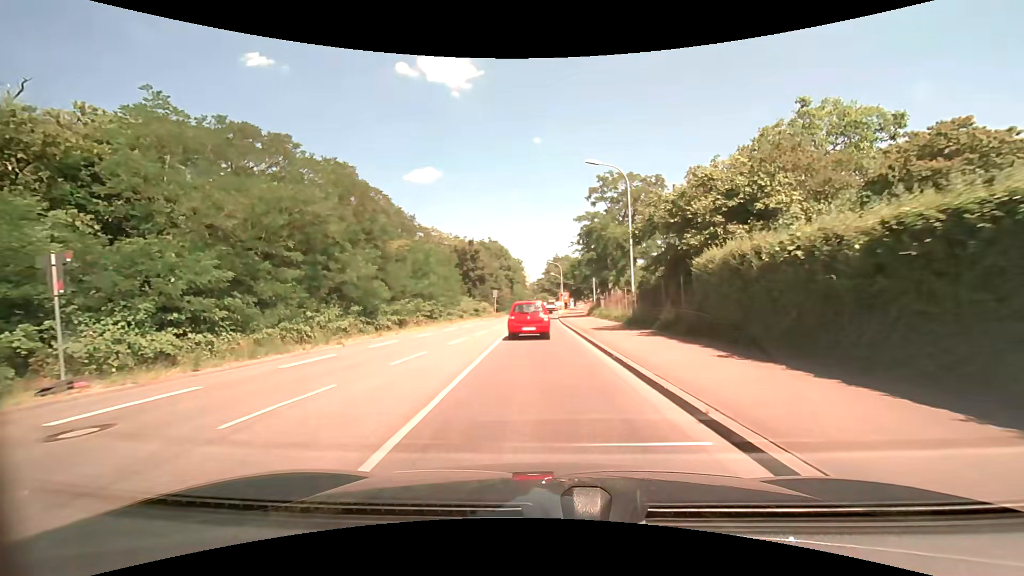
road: secondary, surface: asphalt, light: Day
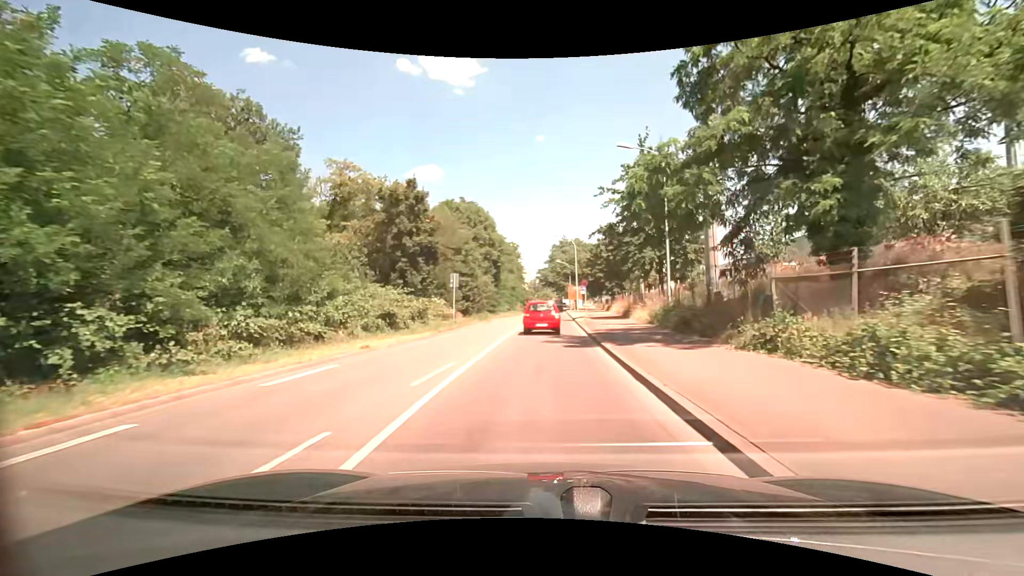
(-0.3, +33.4) m; 0°
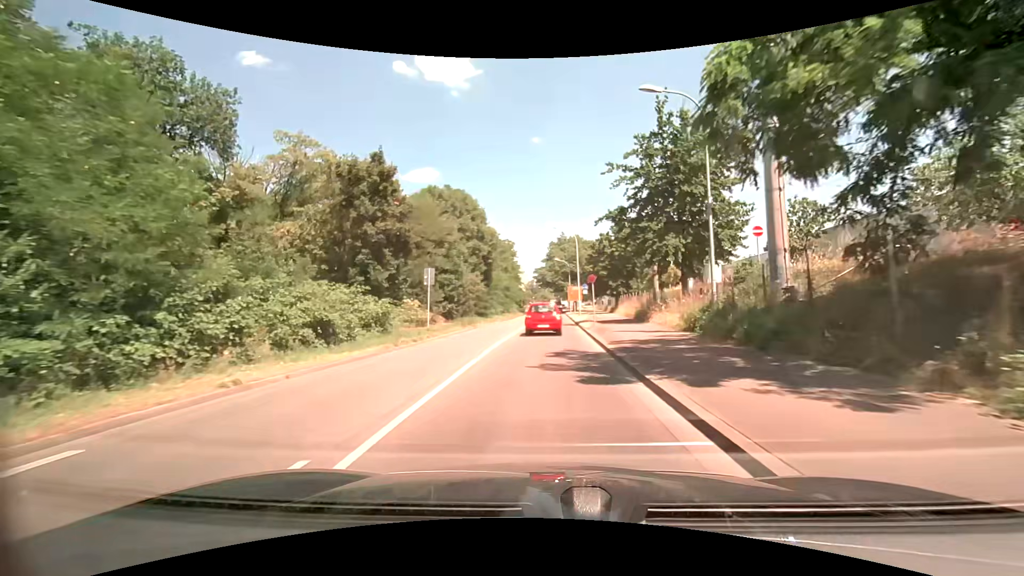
(0.0, +7.0) m; 0°
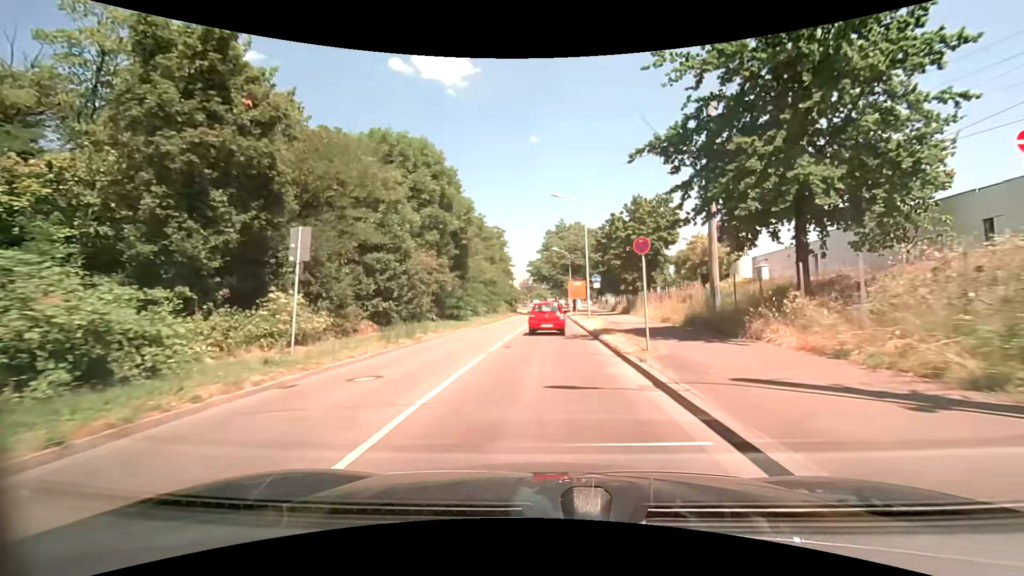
(+0.1, +14.7) m; +1°
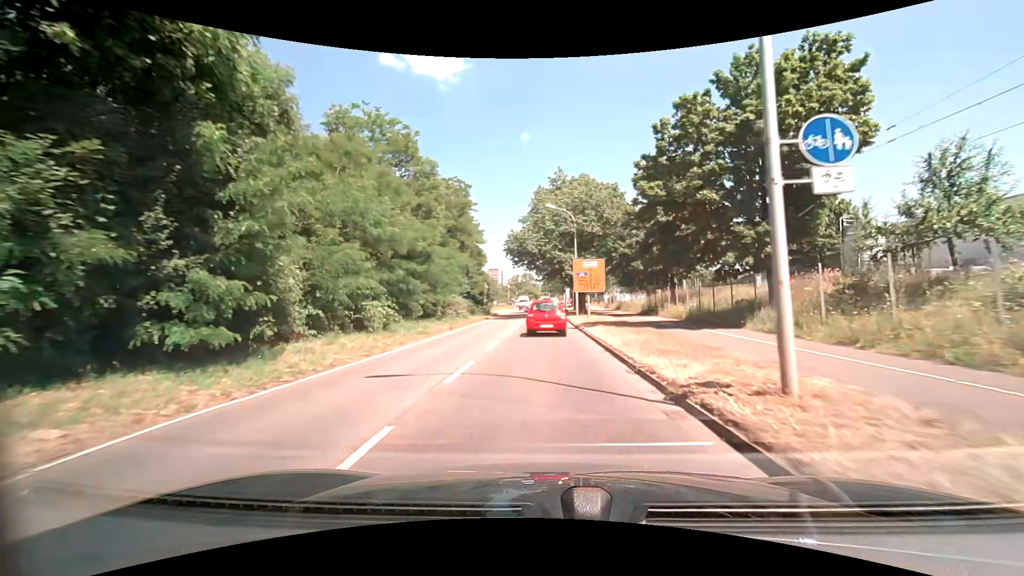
(+0.3, +30.2) m; +1°
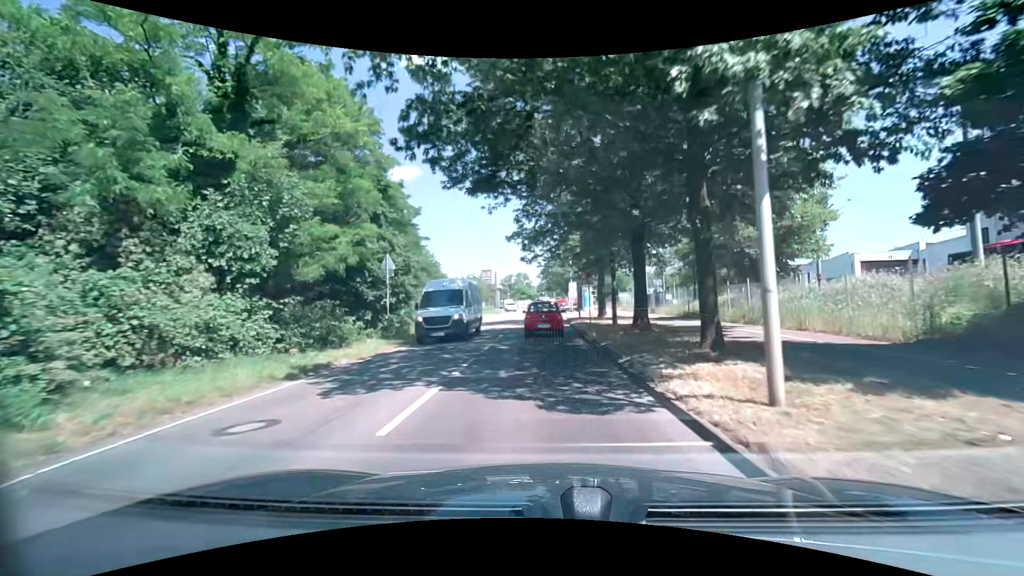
(+0.2, +35.1) m; +1°
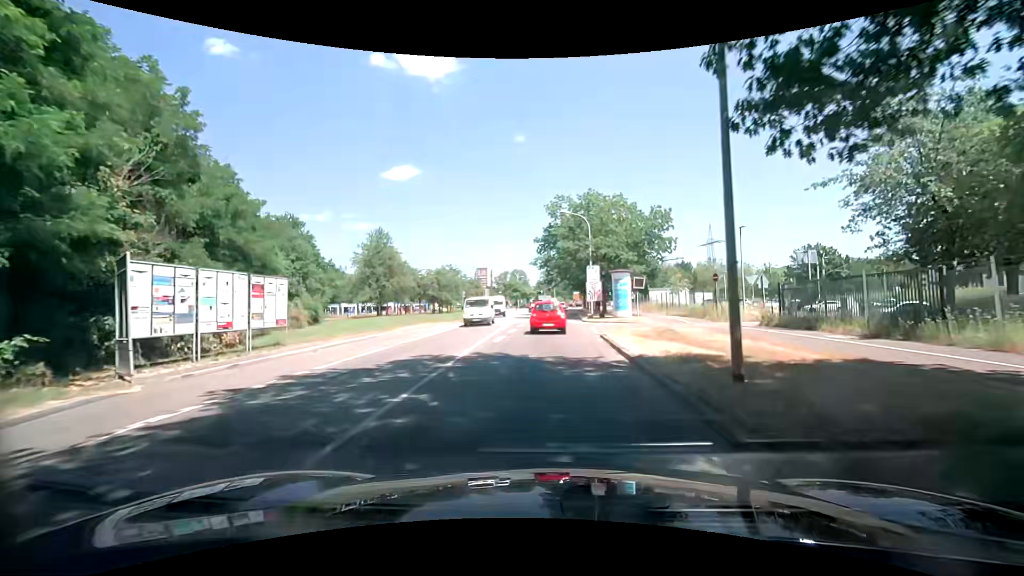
(-0.4, +32.5) m; -1°
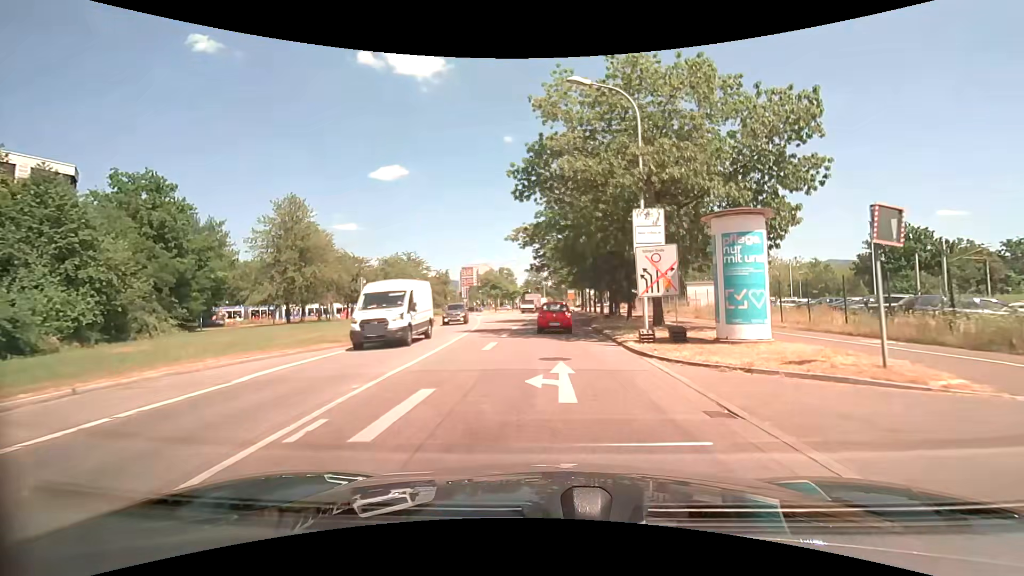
(+0.5, +25.3) m; +2°
(0, +10) (0, +20) (0, +30) (0, +40) (0, +50) (0, +60) (0, +70) (+1, +80) (+1, +90) (+2, +100) m
